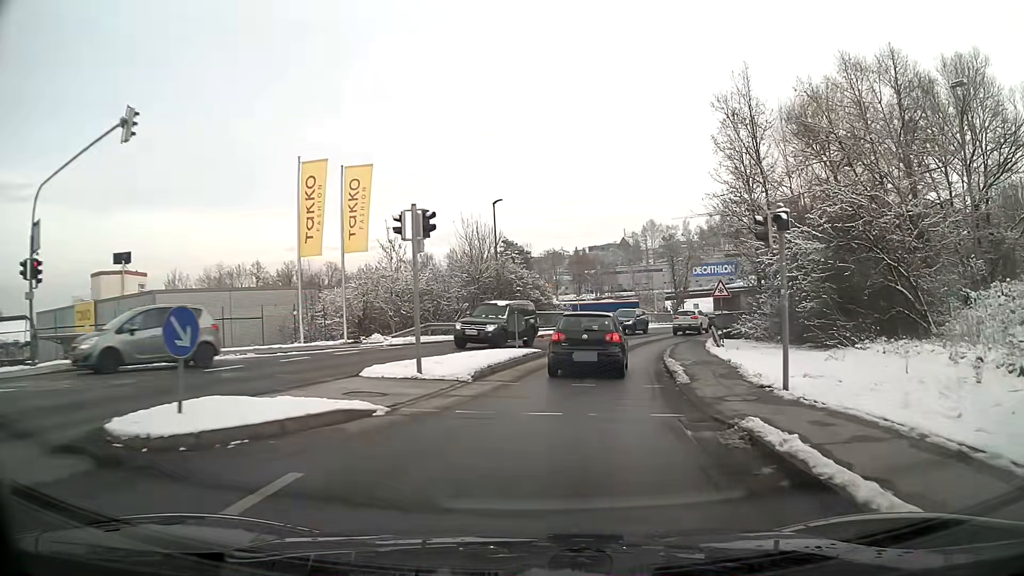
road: tertiary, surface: asphalt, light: Day
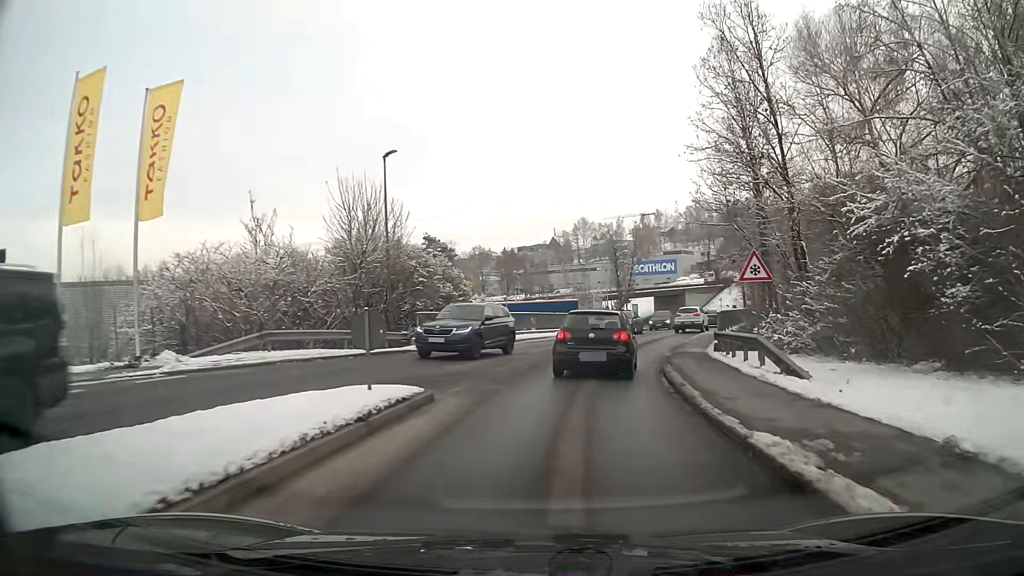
(+0.7, +12.1) m; +6°
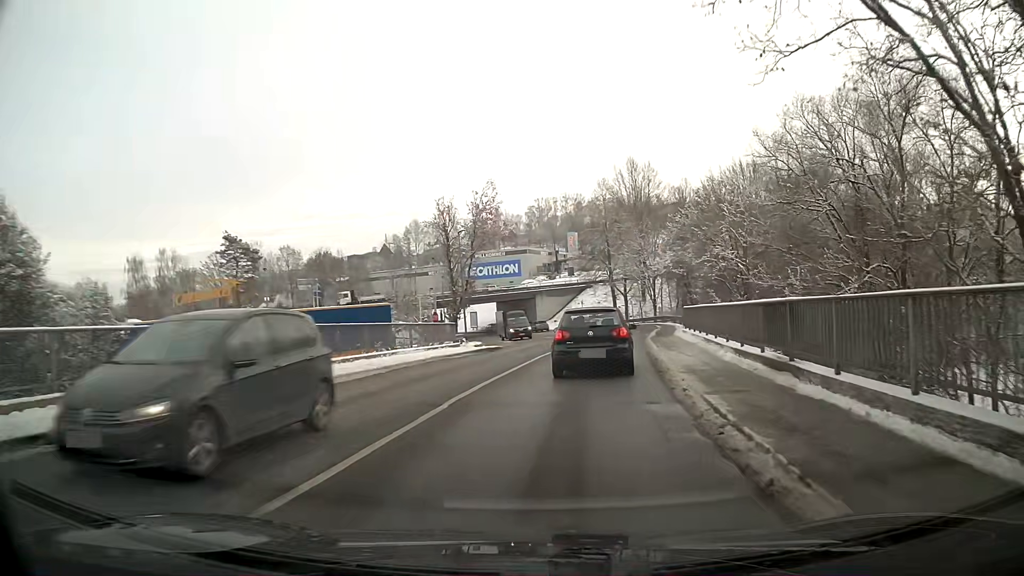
(+2.7, +23.5) m; +14°
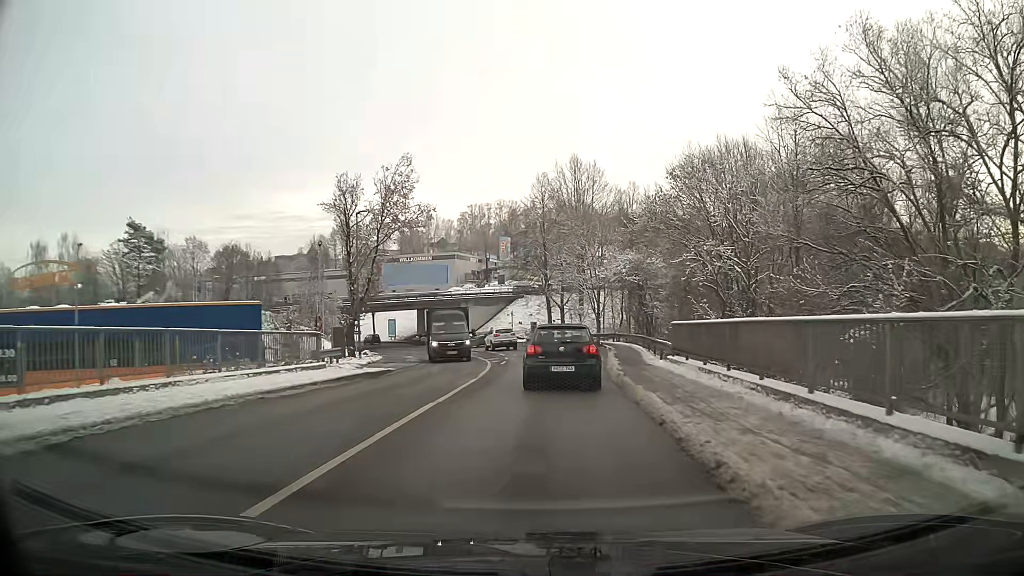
(+0.6, +11.5) m; +5°
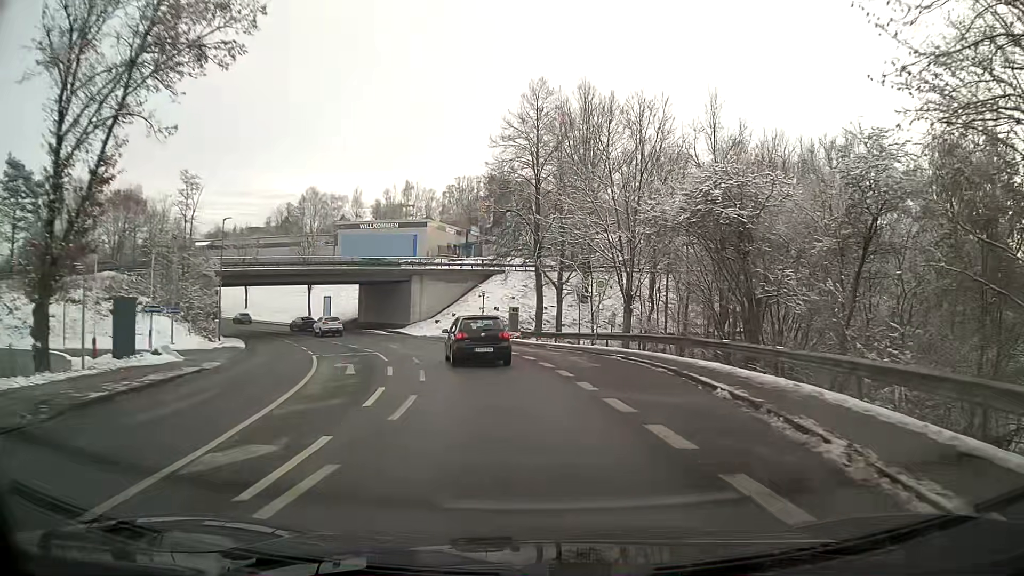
(+0.3, +28.7) m; 0°
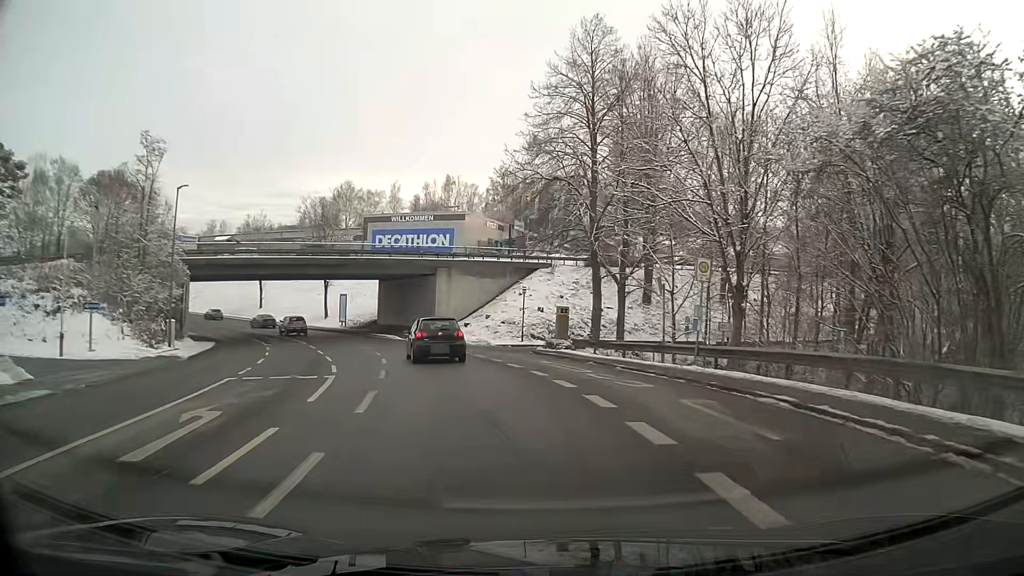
(-0.4, +11.9) m; -5°
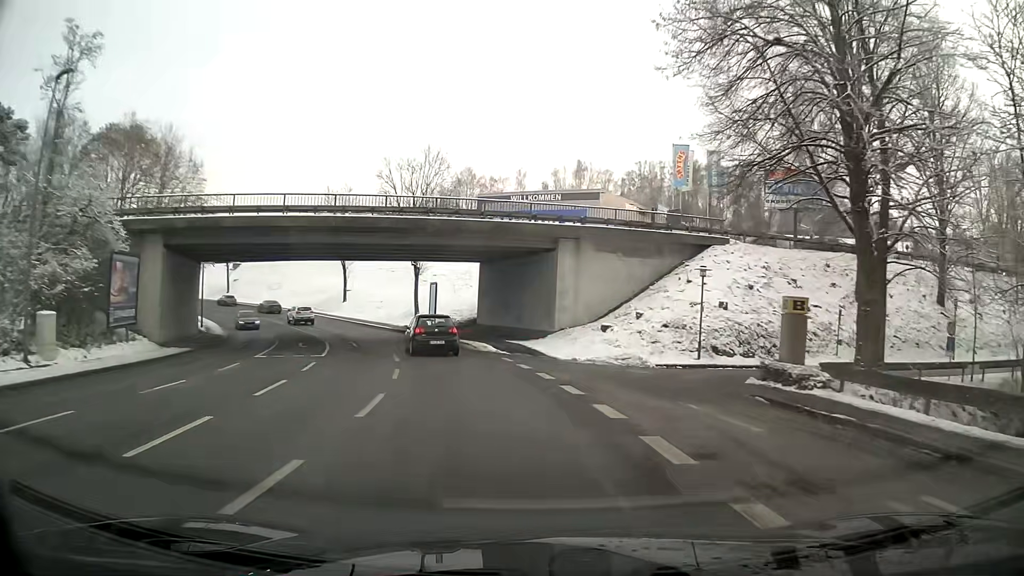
(-1.9, +18.8) m; -11°
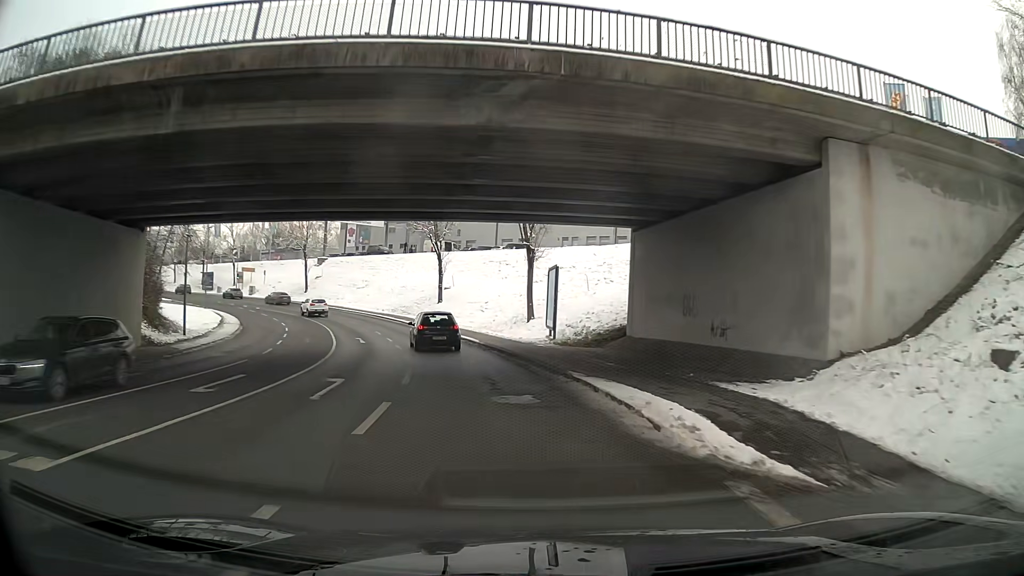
(-2.0, +20.2) m; -12°
